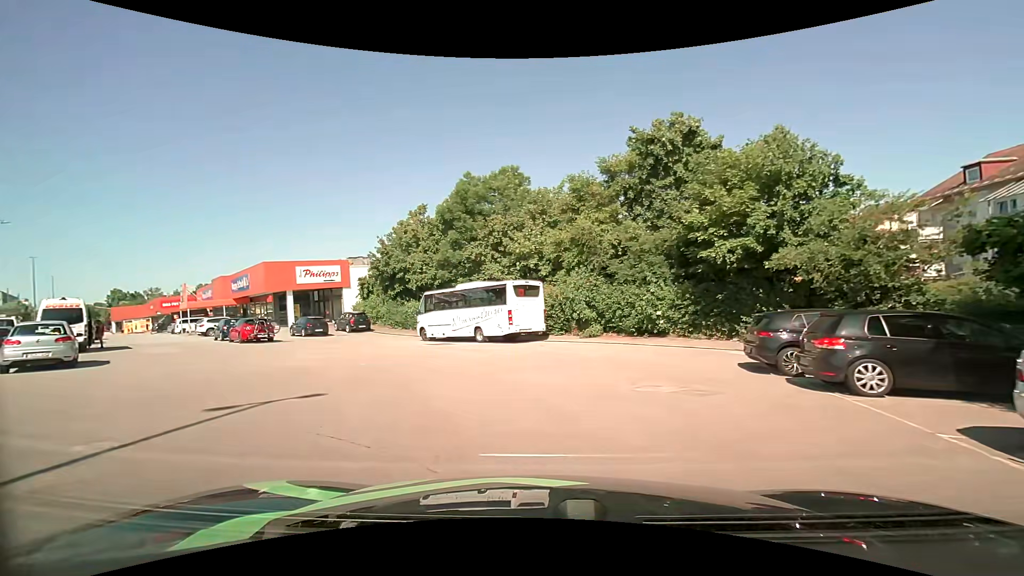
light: Day
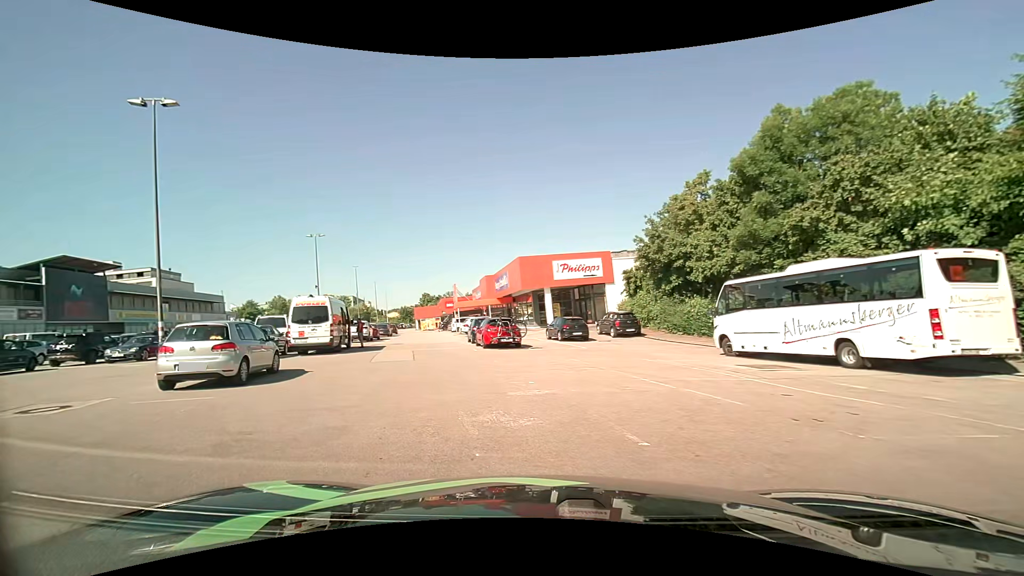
(-2.3, +8.7) m; -31°
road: service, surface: asphalt
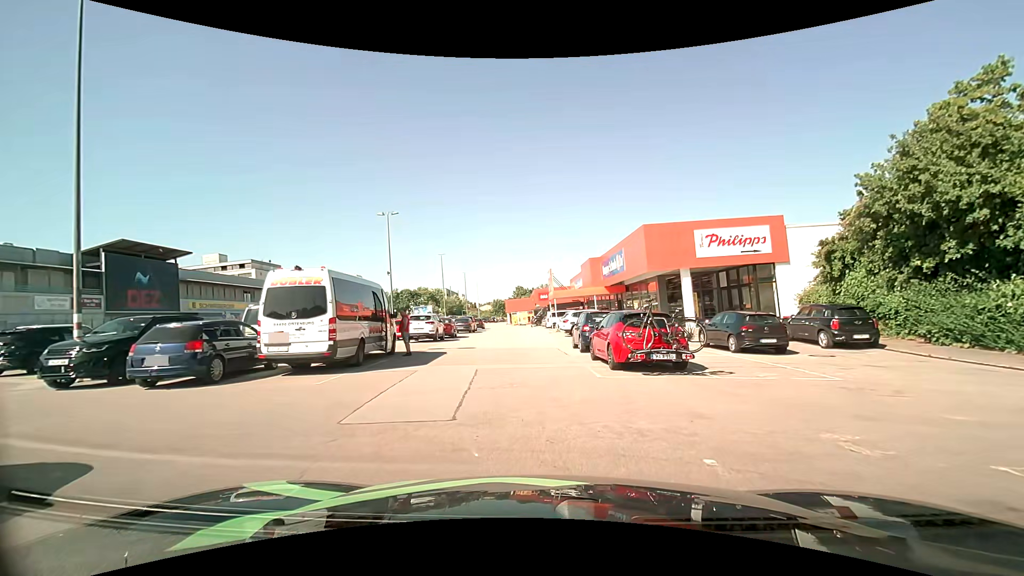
(-1.6, +11.2) m; -10°
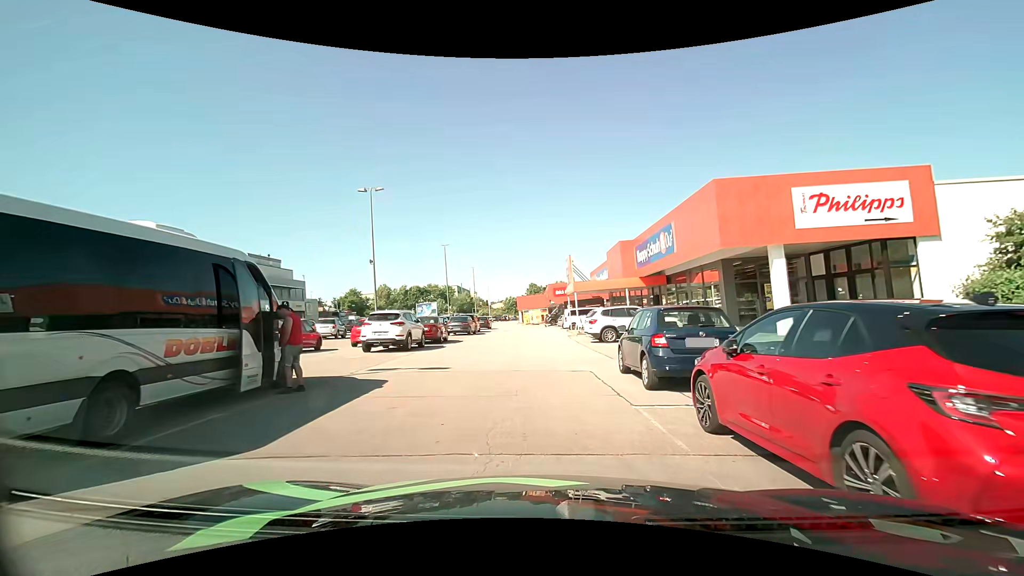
(-0.2, +9.0) m; -2°
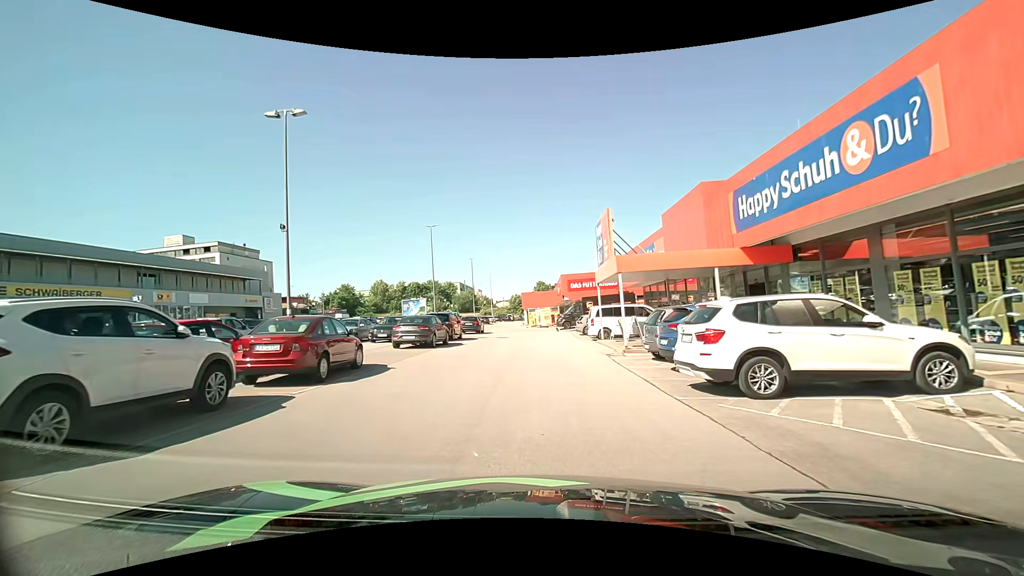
(-0.1, +15.2) m; 0°
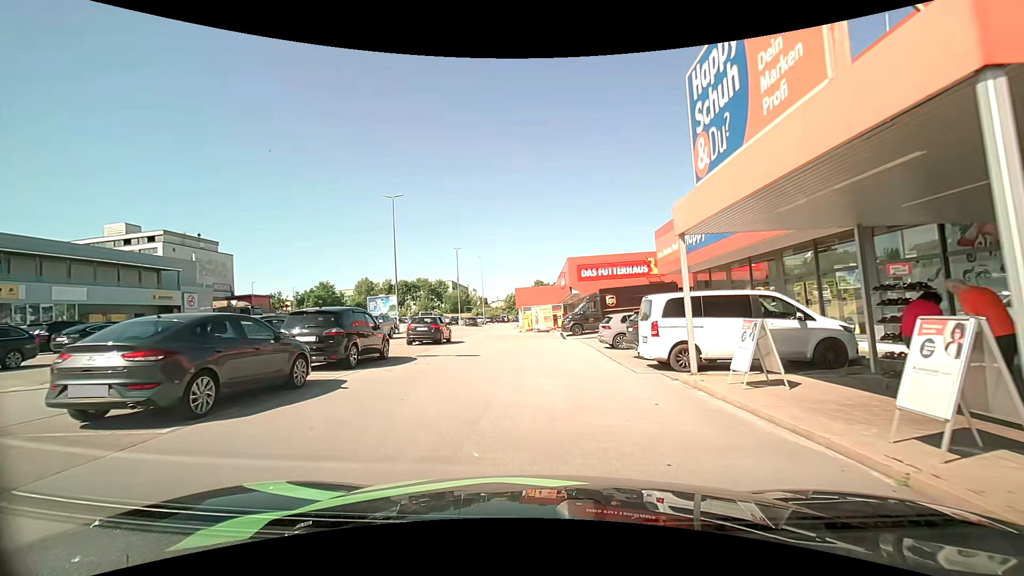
(-0.2, +14.8) m; 0°
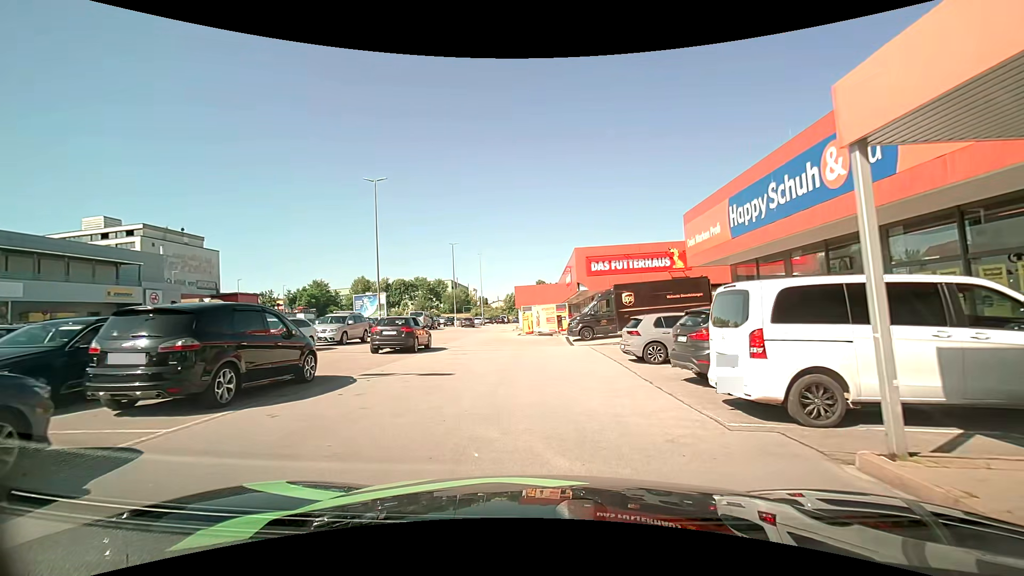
(0.0, +5.4) m; +1°
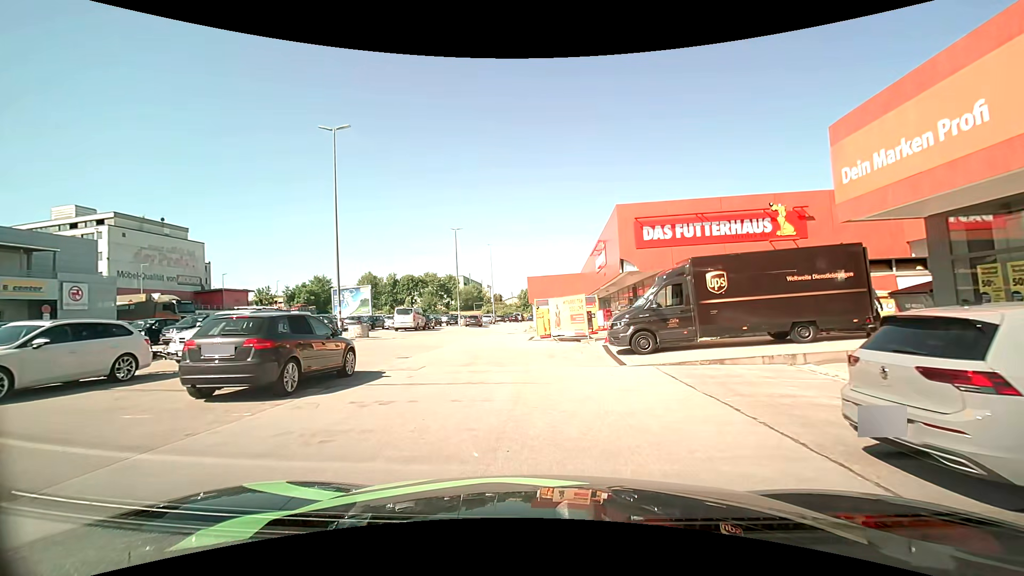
(-0.3, +10.8) m; -2°
